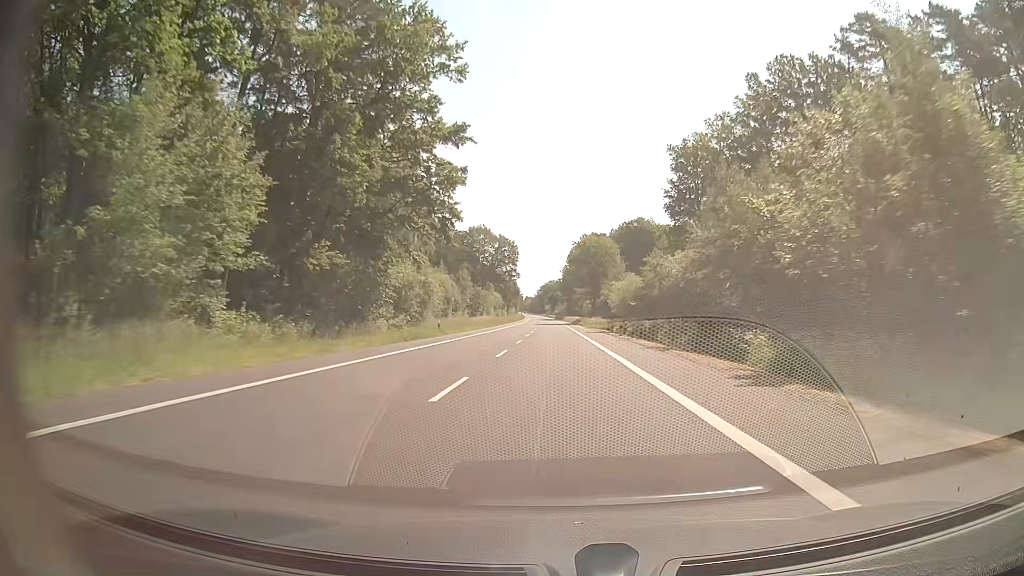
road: secondary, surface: asphalt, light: Day
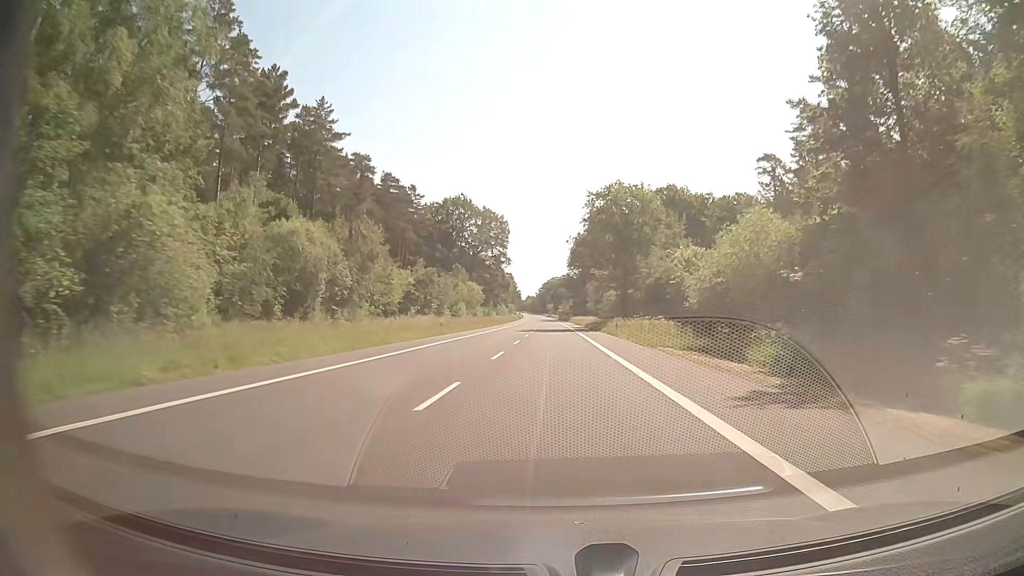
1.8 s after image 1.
(0.0, +48.9) m; 0°
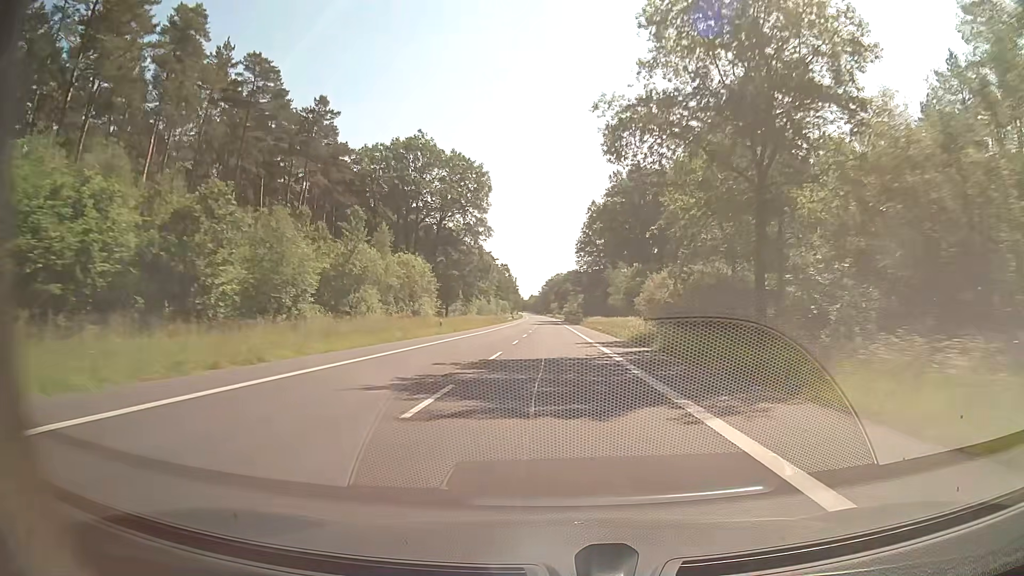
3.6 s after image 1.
(-0.2, +48.8) m; 0°
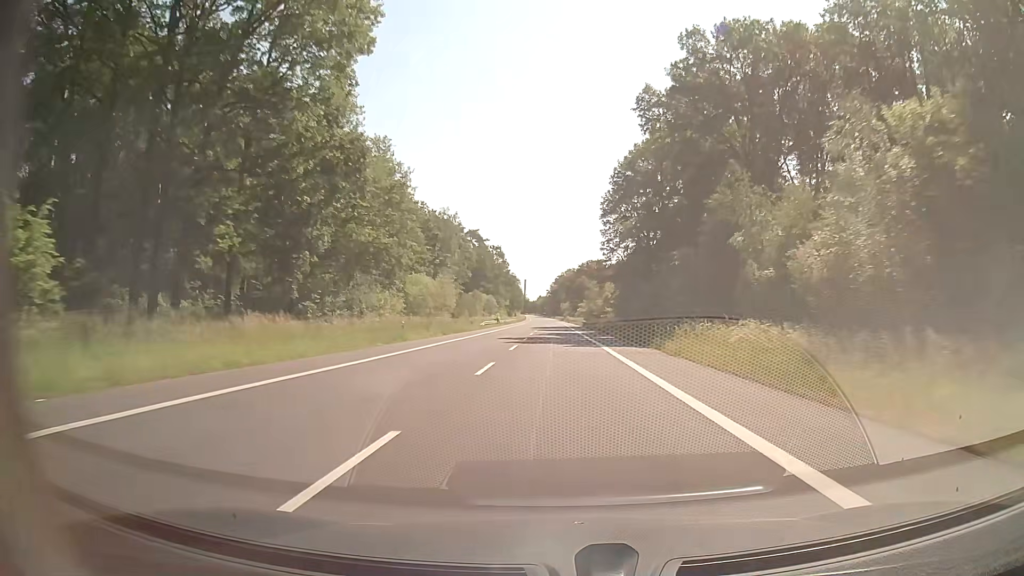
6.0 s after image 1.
(-0.4, +65.2) m; -1°
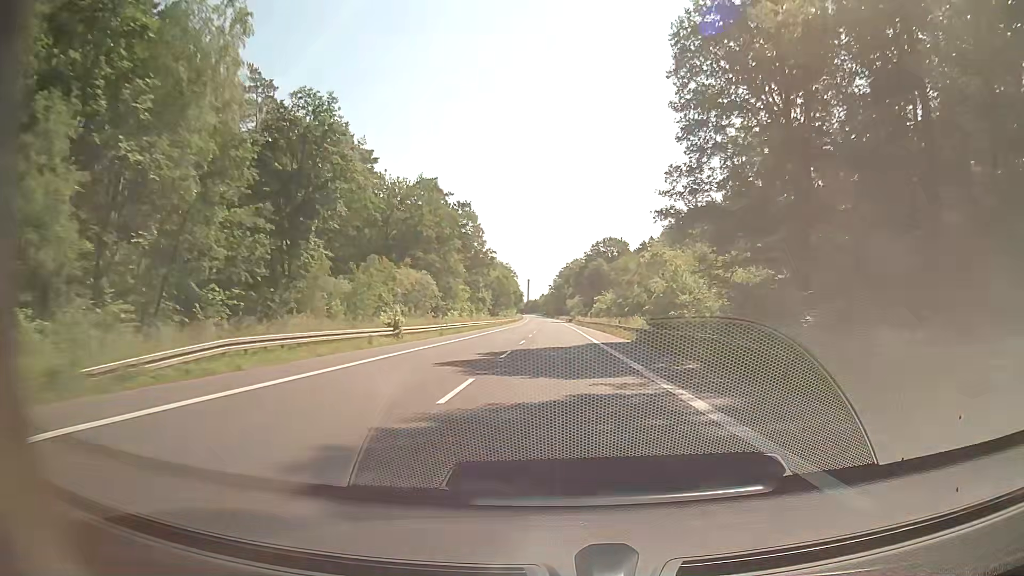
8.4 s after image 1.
(-0.1, +65.1) m; 0°
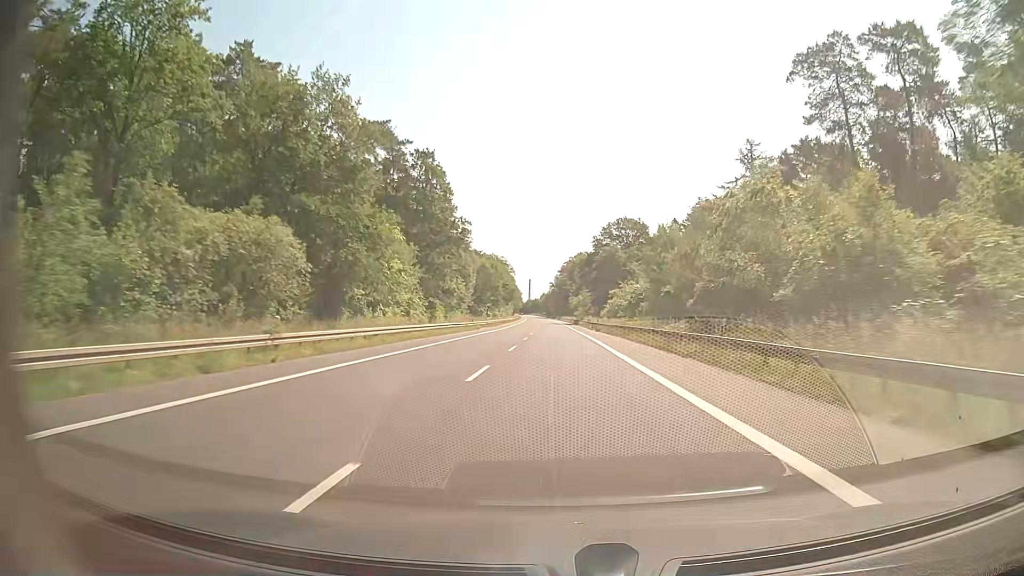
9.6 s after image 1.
(+0.1, +32.6) m; 0°
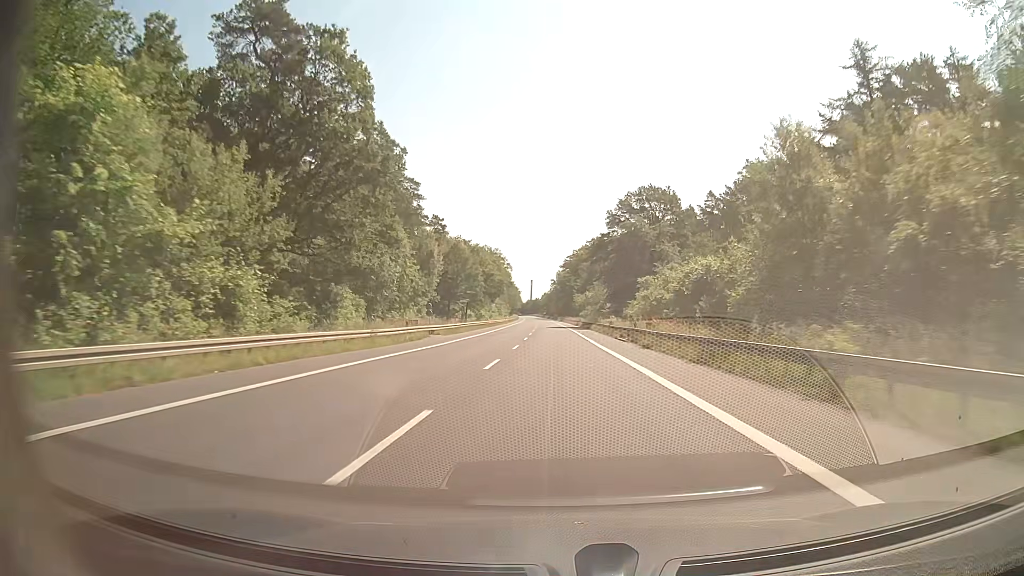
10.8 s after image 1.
(-0.2, +32.5) m; -1°
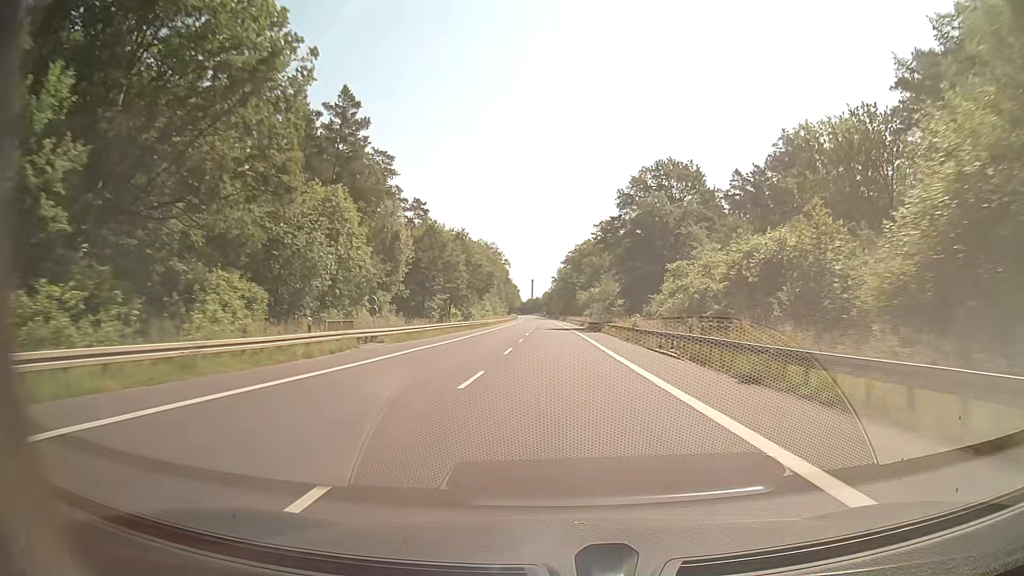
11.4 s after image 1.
(+0.1, +16.3) m; 0°
(0, +10) (0, +20) (0, +30) (0, +40) (0, +50) (0, +60) (0, +70) (-1, +80) (-1, +90) (-1, +100) m
